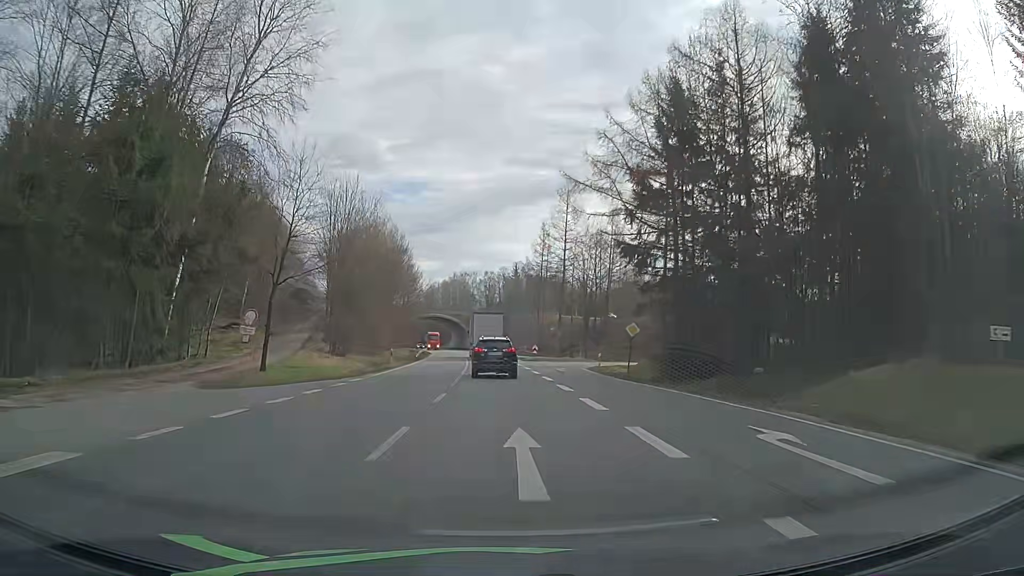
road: primary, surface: asphalt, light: Day
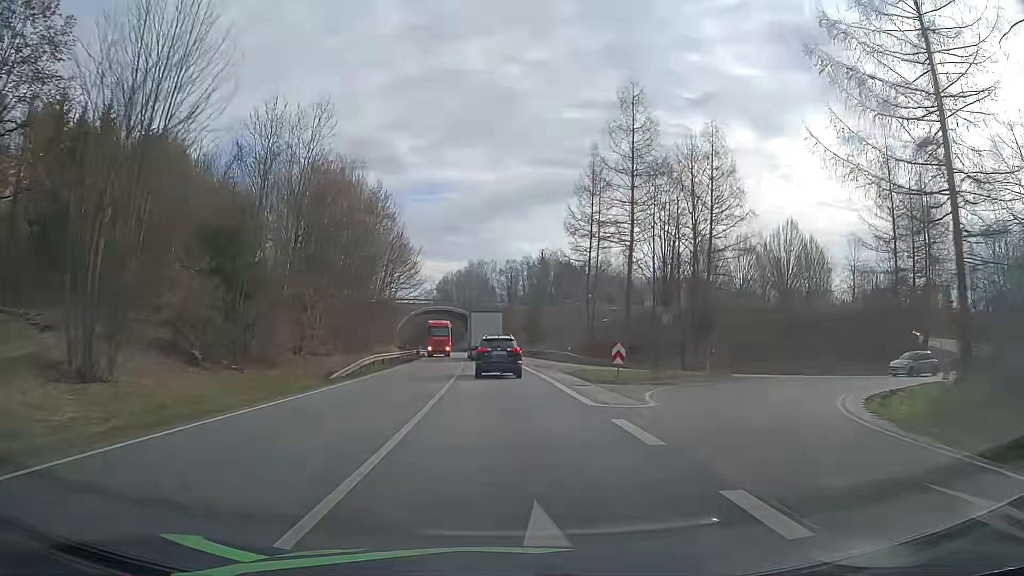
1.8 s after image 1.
(-0.5, +35.0) m; -2°
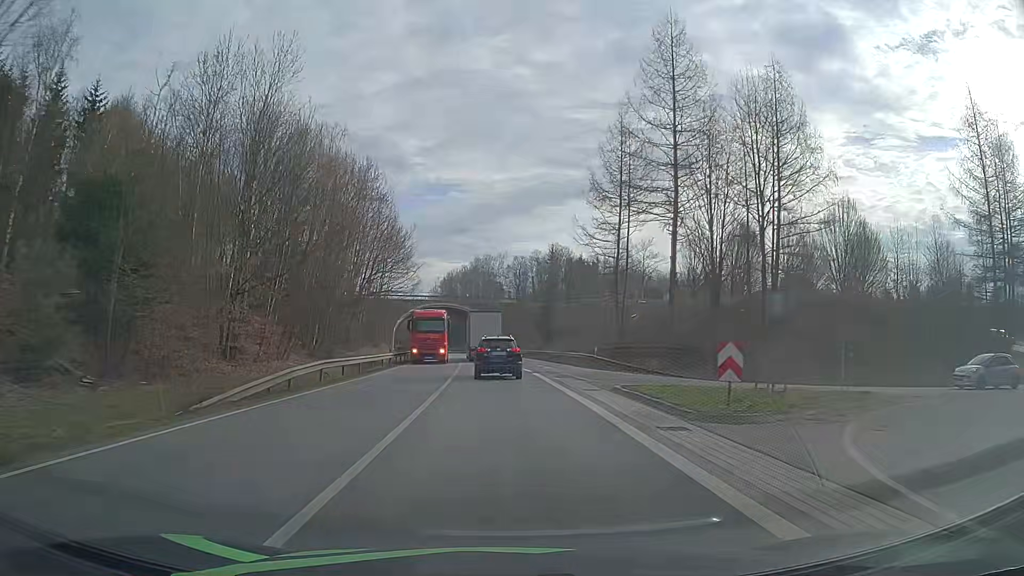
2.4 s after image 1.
(0.0, +11.7) m; 0°
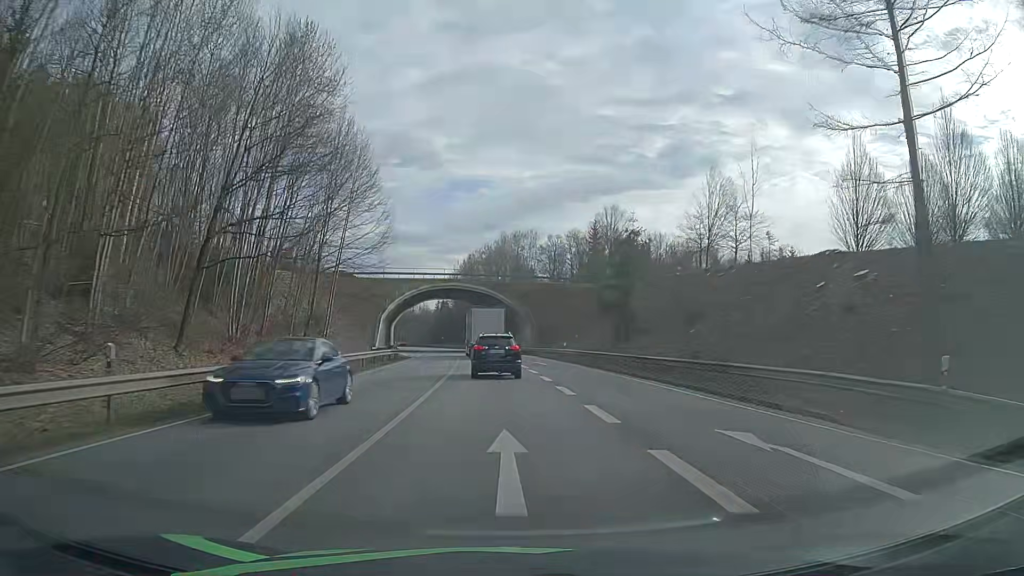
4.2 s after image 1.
(-0.7, +34.3) m; -2°
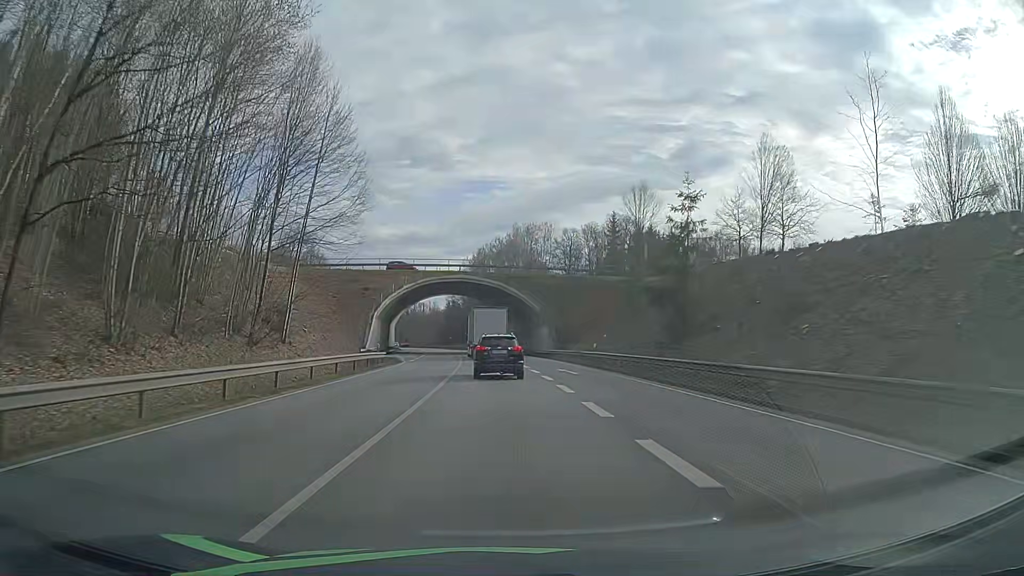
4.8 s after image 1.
(-0.1, +11.1) m; -1°
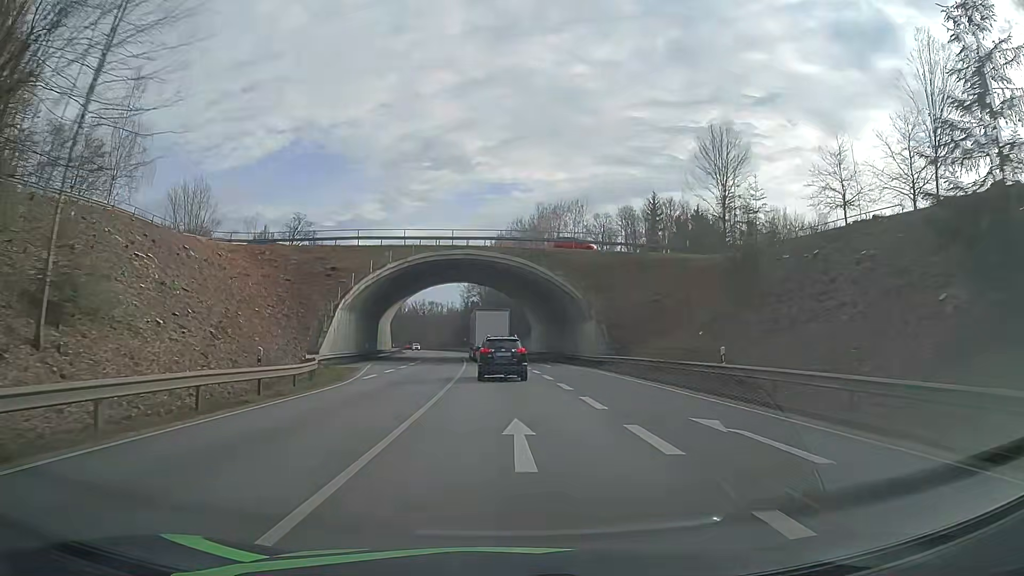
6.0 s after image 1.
(-0.4, +22.0) m; -2°
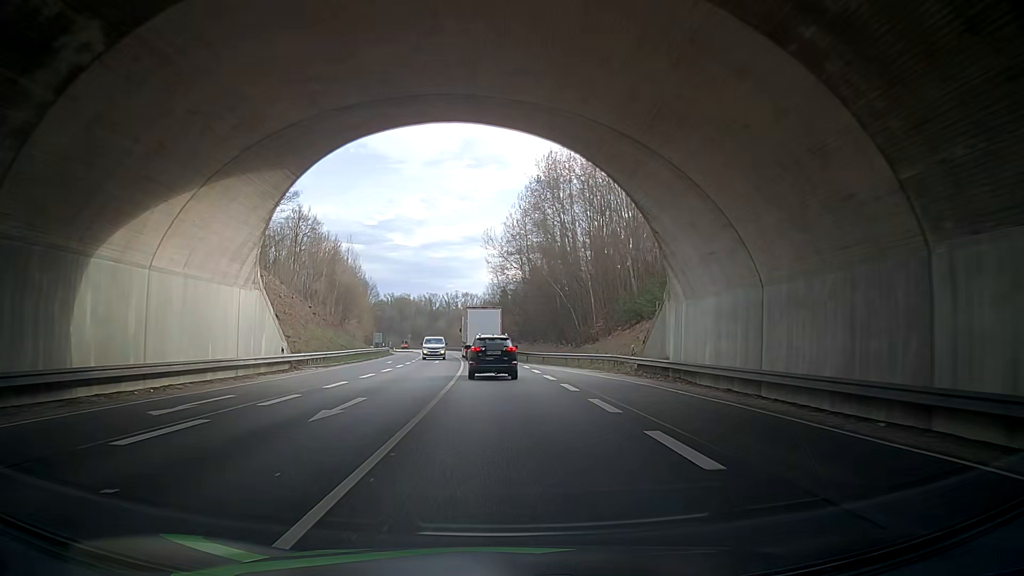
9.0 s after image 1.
(-1.8, +55.0) m; -4°
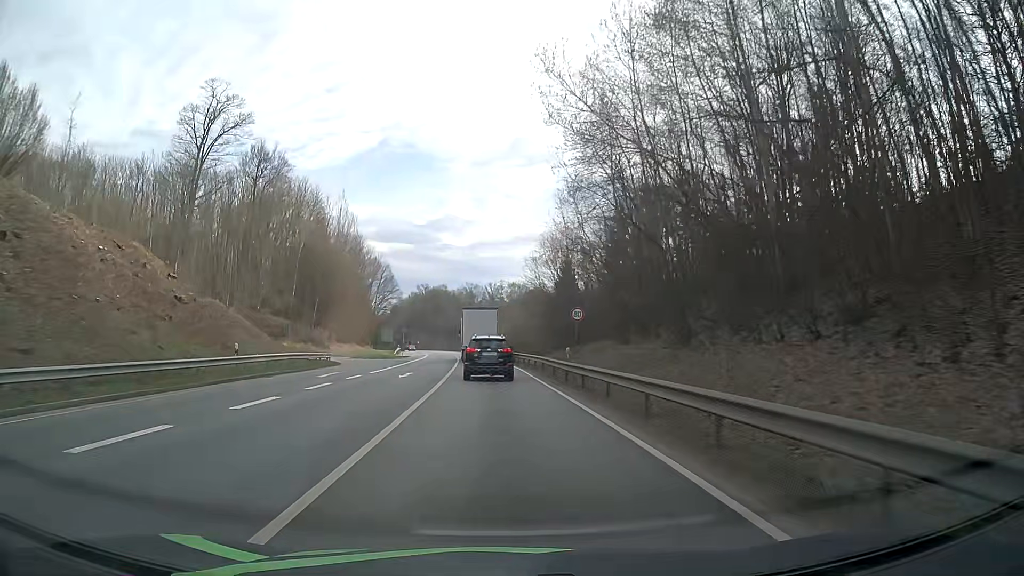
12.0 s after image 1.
(-1.7, +55.4) m; -4°
(0, +10) (0, +20) (-1, +30) (-1, +40) (-2, +50) (-3, +60) (-3, +70) (-4, +80) (-5, +90) (-6, +100) m
